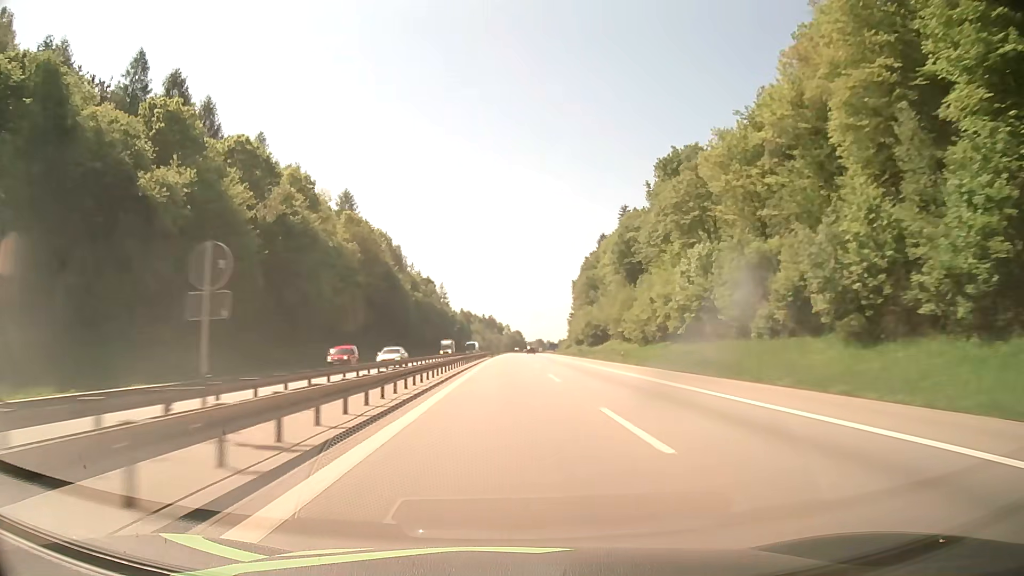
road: motorway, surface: asphalt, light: Day
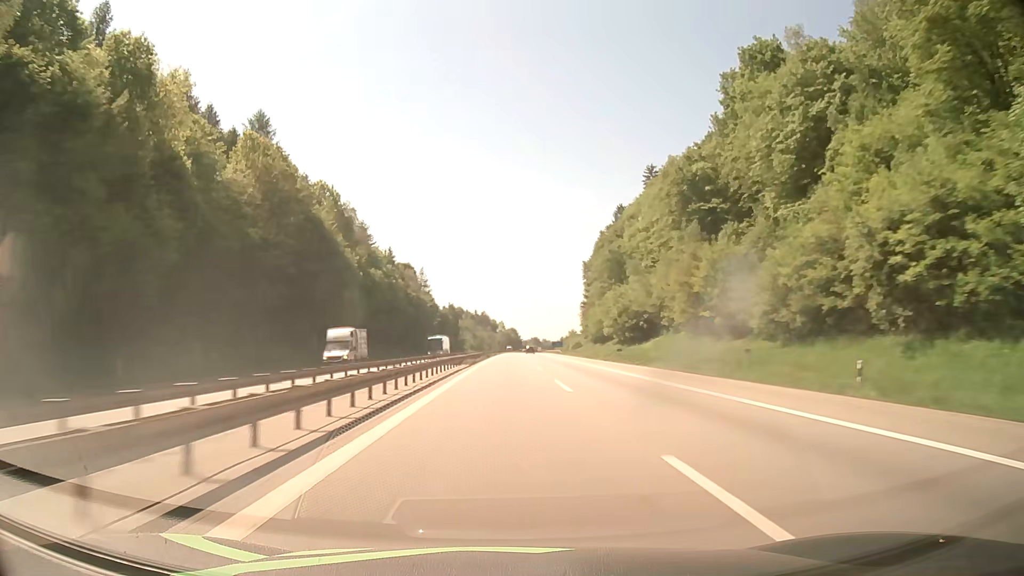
(+0.2, +42.8) m; 0°
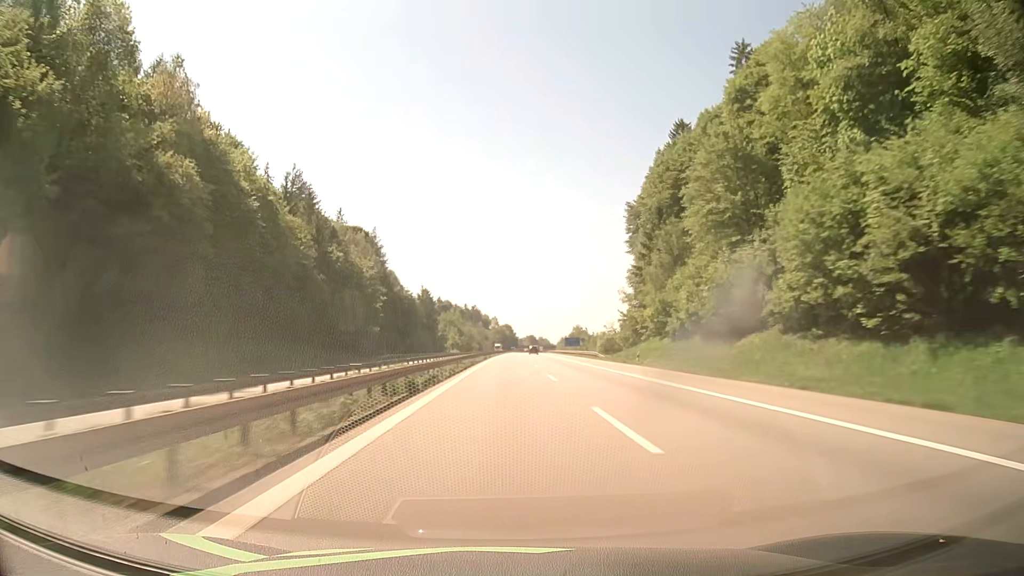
(+0.3, +65.7) m; 0°
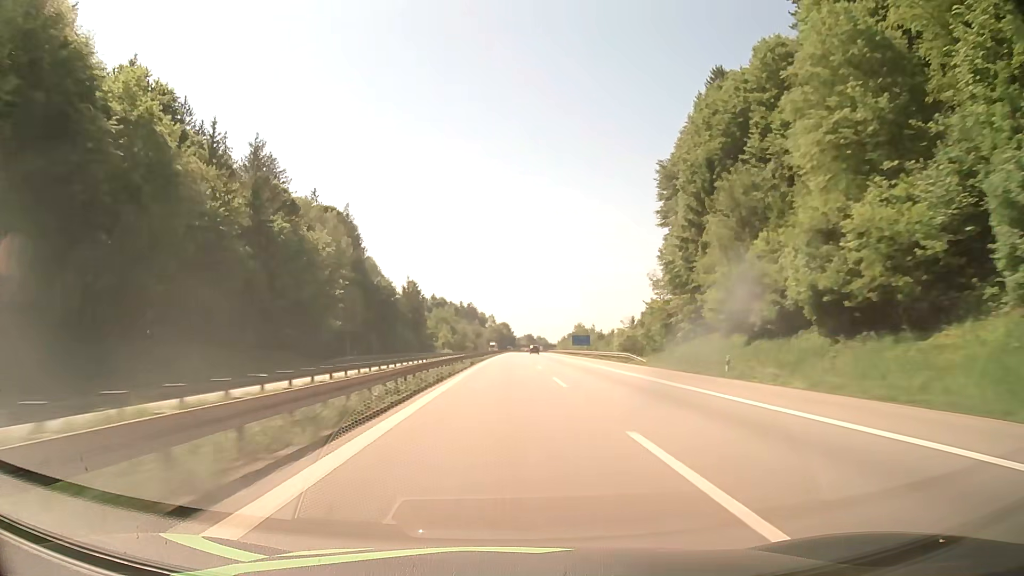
(+0.1, +22.3) m; 0°
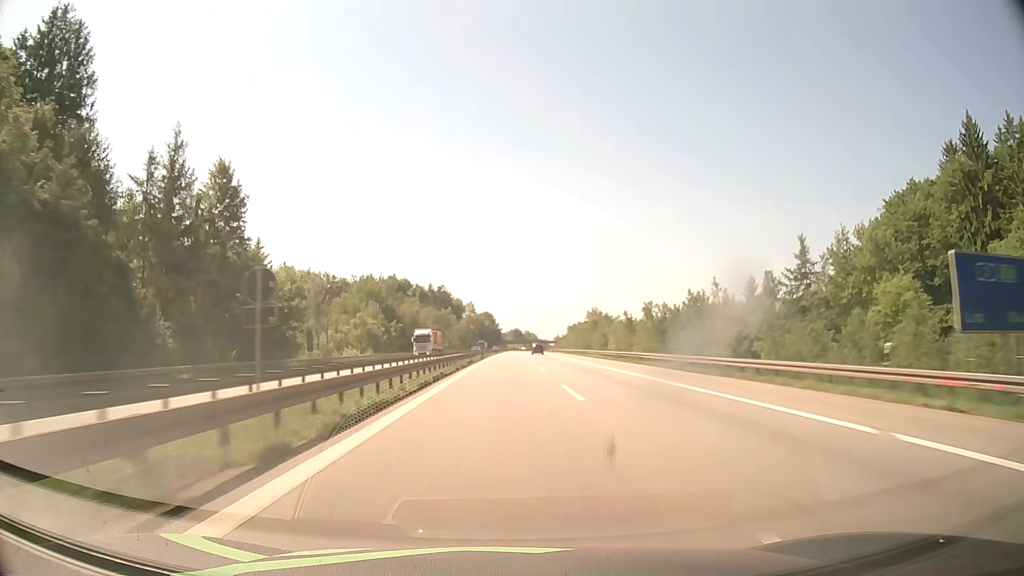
(+1.4, +114.8) m; +1°
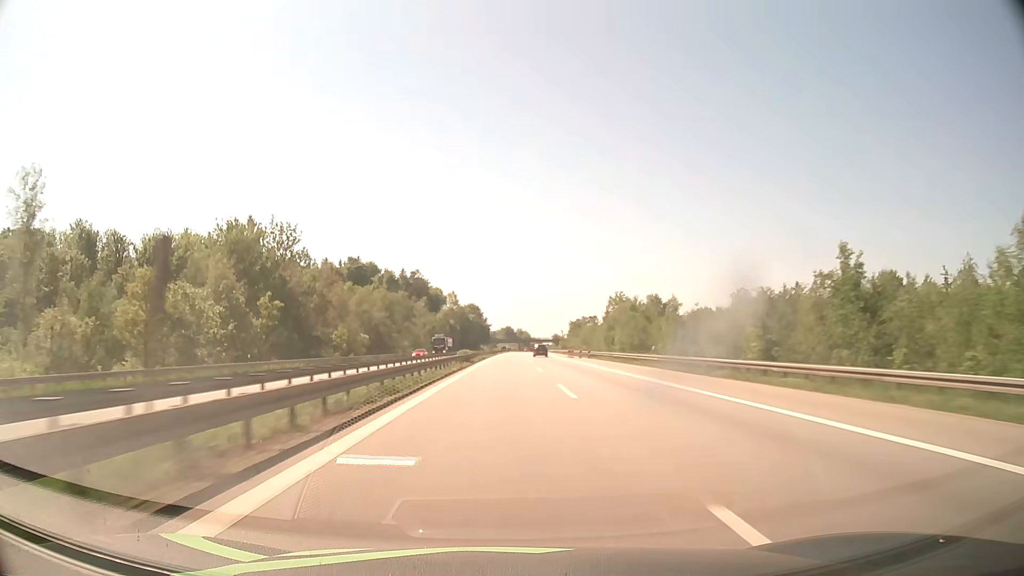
(+0.5, +71.3) m; +1°
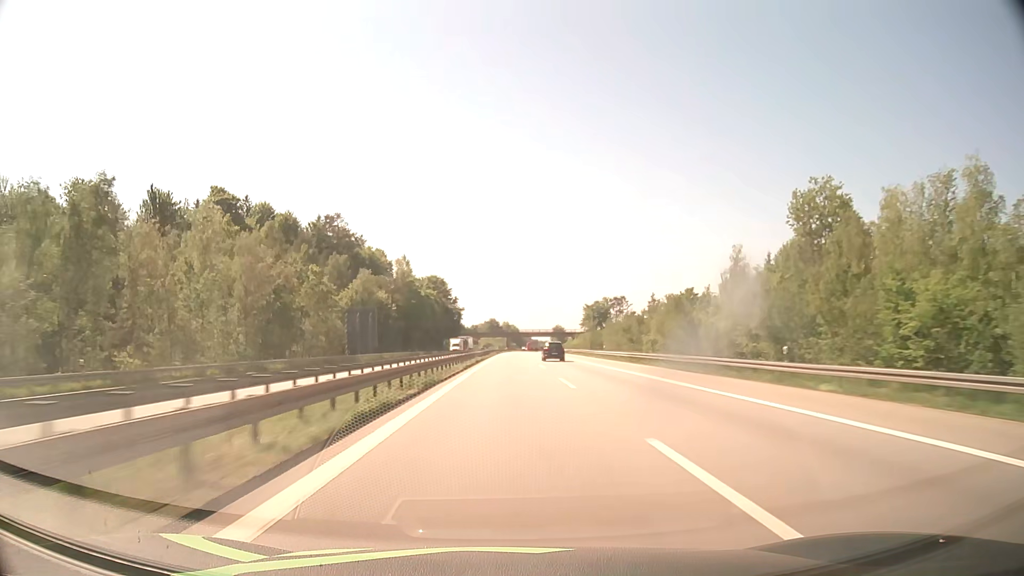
(+1.0, +122.7) m; +1°
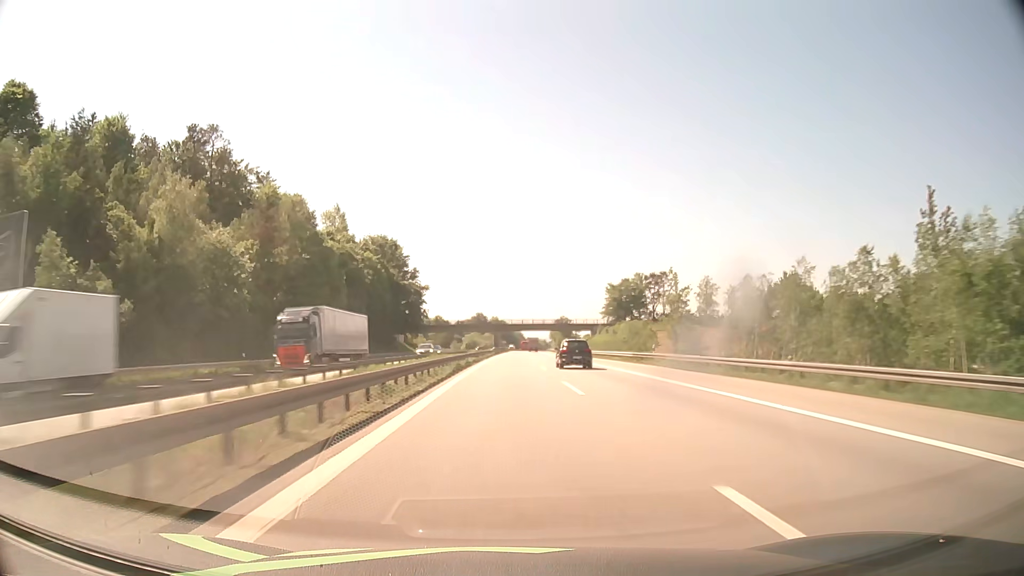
(+0.6, +75.2) m; +1°
(0, +10) (0, +20) (0, +30) (0, +40) (0, +50) (0, +60) (0, +70) (0, +80) (+1, +90) (+1, +100) m
